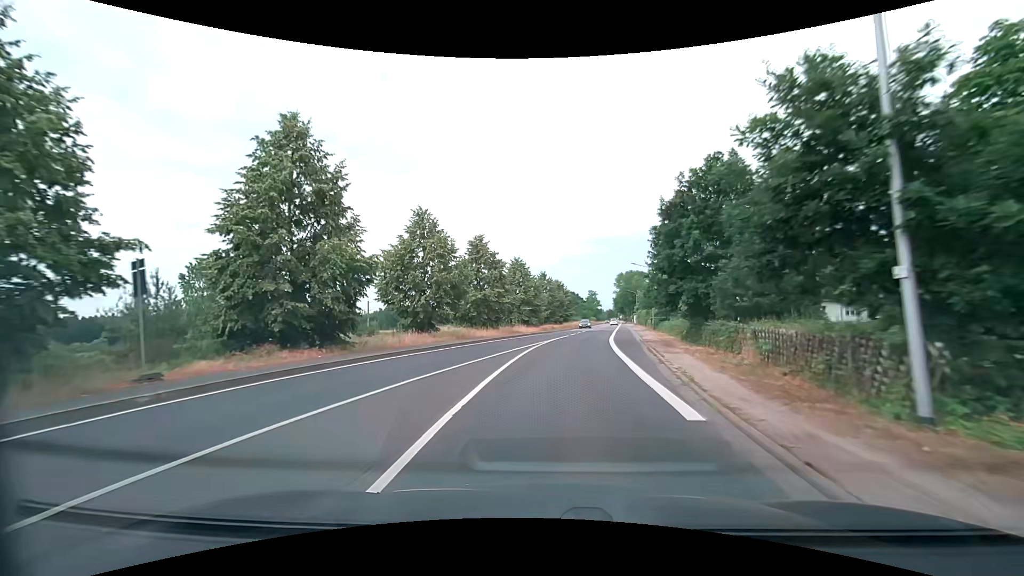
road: secondary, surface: asphalt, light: Day
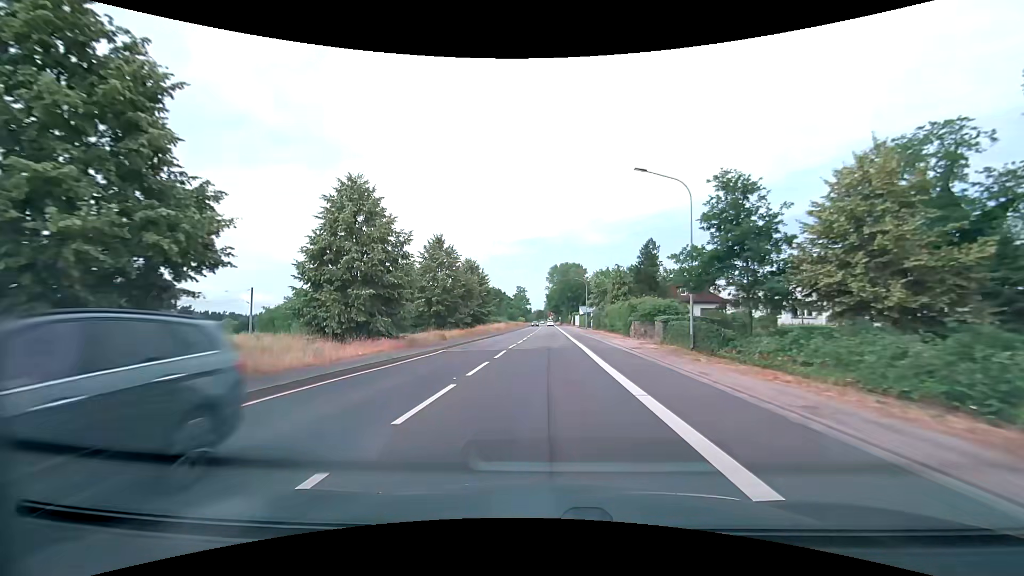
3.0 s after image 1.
(+3.1, +37.9) m; +9°
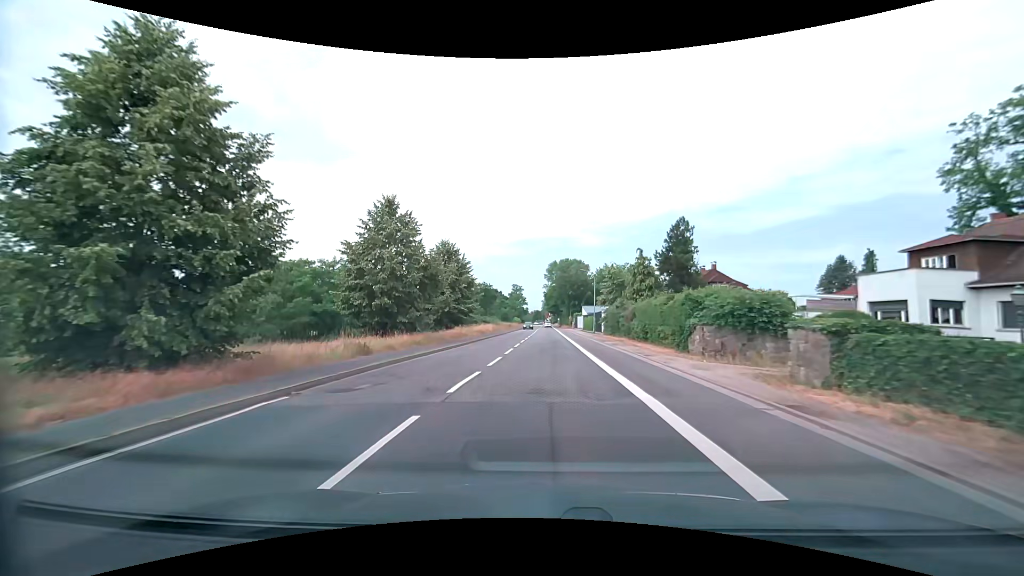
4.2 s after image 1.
(0.0, +15.3) m; 0°
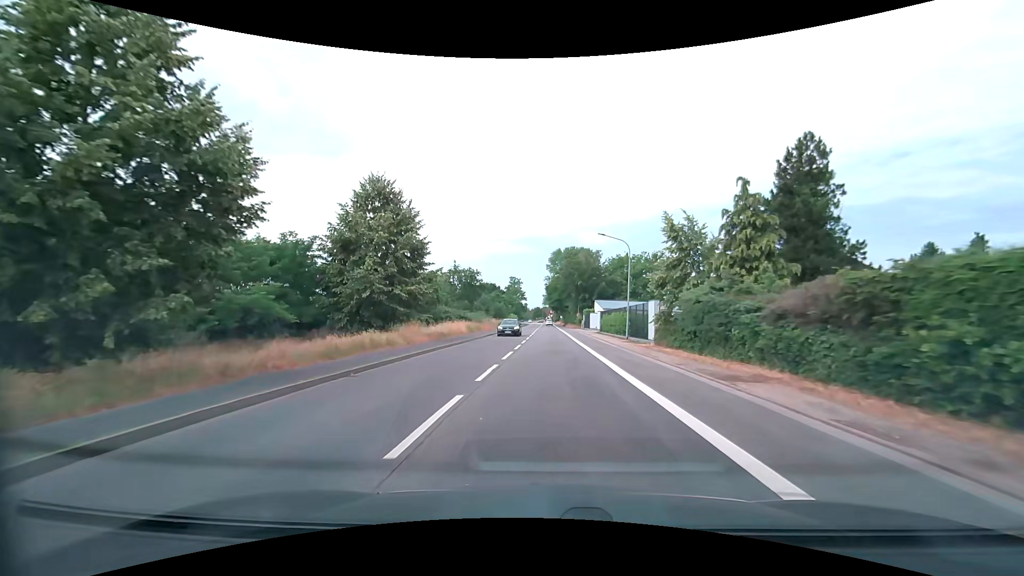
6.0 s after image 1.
(-0.2, +22.9) m; -1°
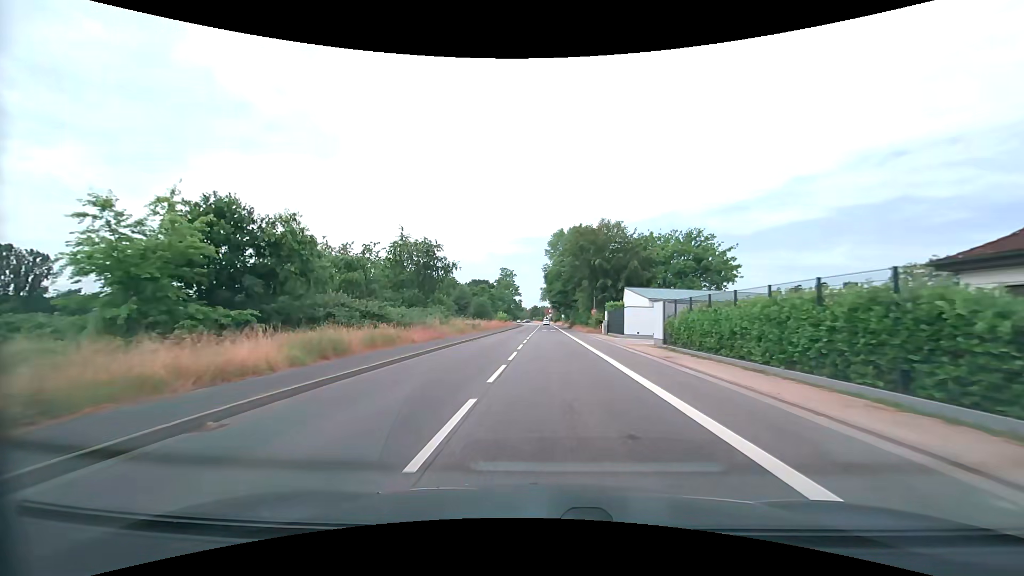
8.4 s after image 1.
(+0.2, +30.6) m; +1°
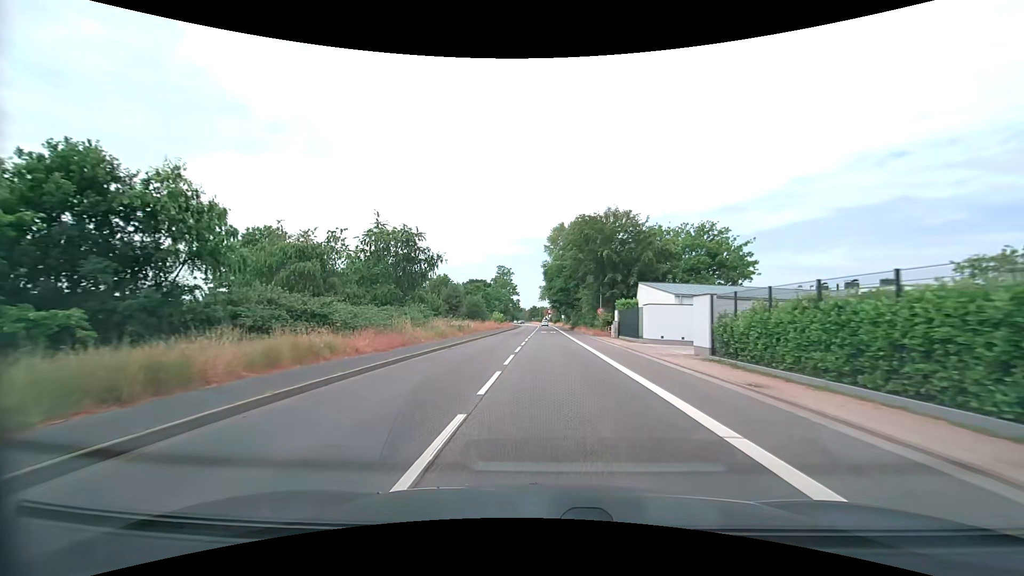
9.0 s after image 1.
(0.0, +7.7) m; 0°
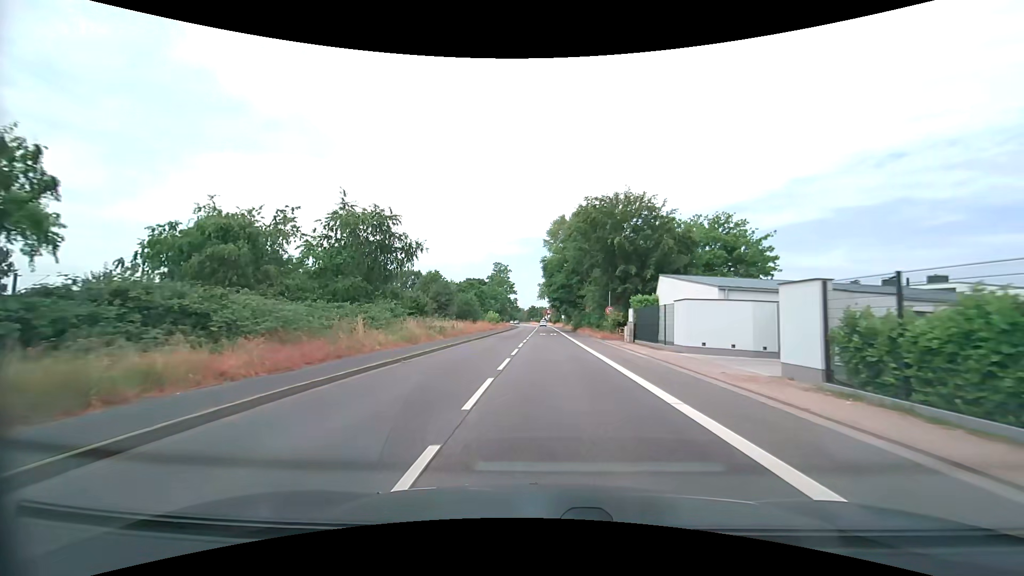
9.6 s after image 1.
(0.0, +7.7) m; 0°
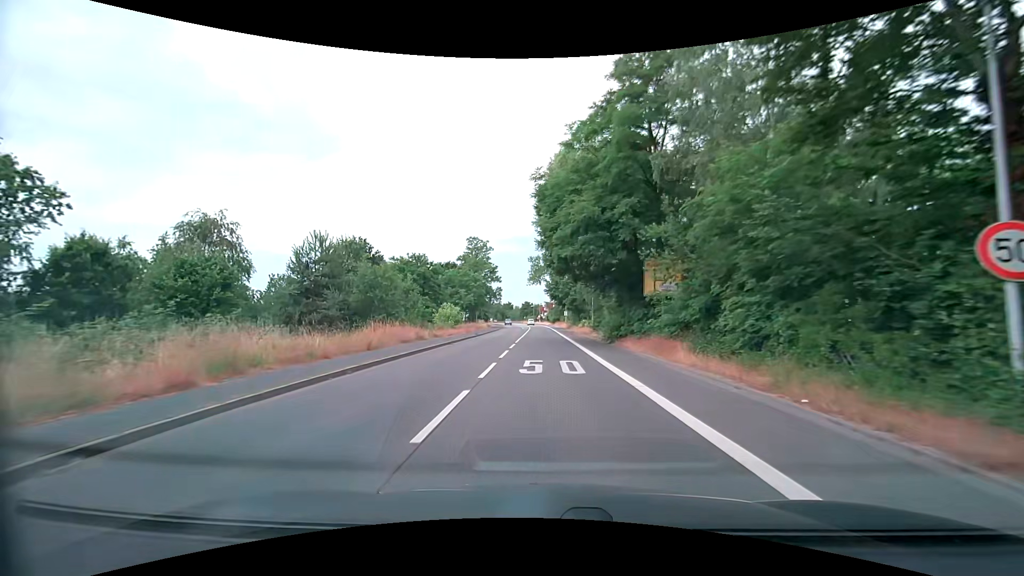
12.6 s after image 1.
(+0.2, +38.3) m; 0°
(0, +10) (0, +20) (0, +30) (0, +40) (0, +50) (0, +60) (0, +70) (-1, +80) (-1, +90) (-1, +100) m
